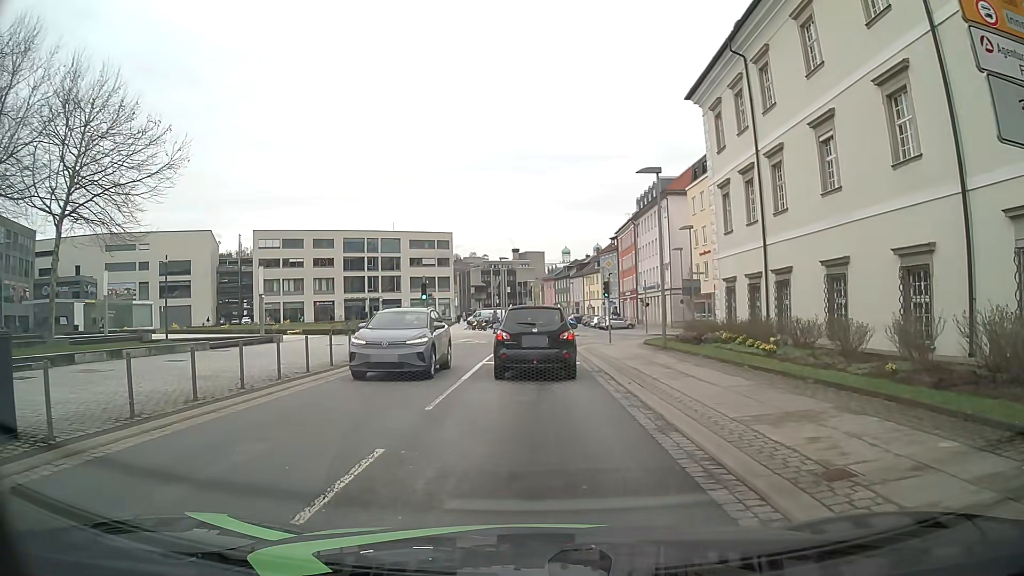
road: tertiary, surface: asphalt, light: Day
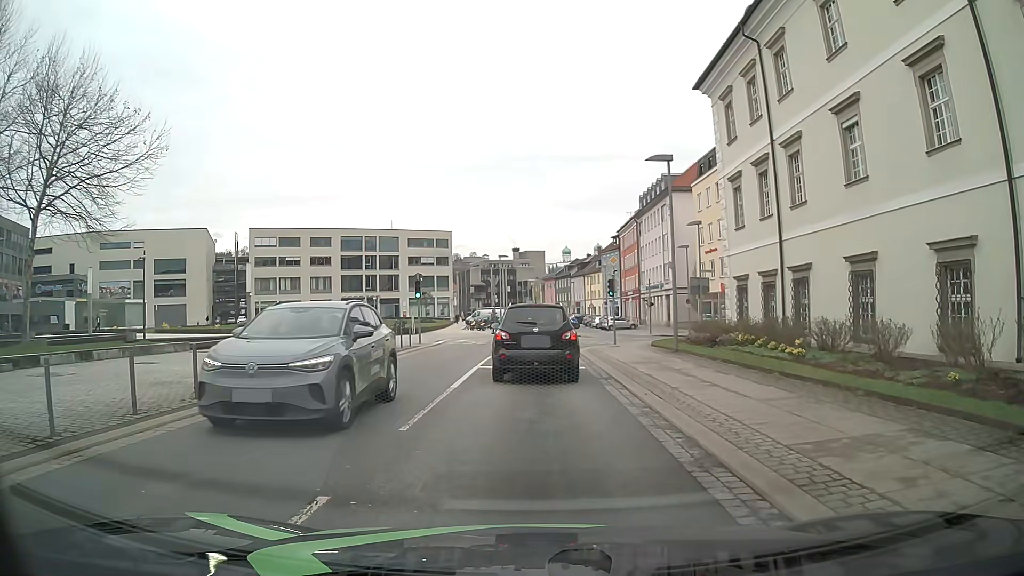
(0.0, +2.0) m; -1°
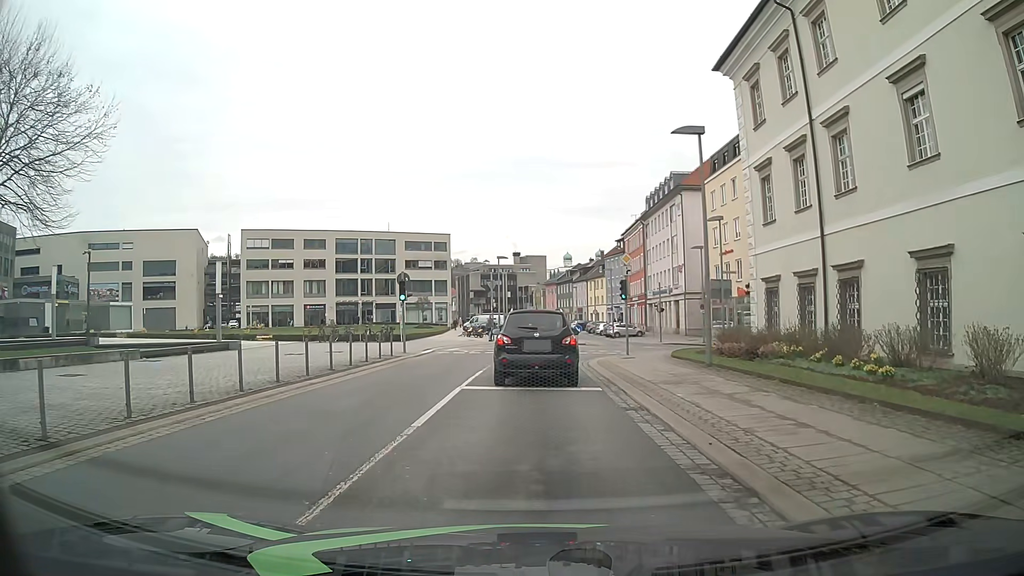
(0.0, +4.3) m; +1°
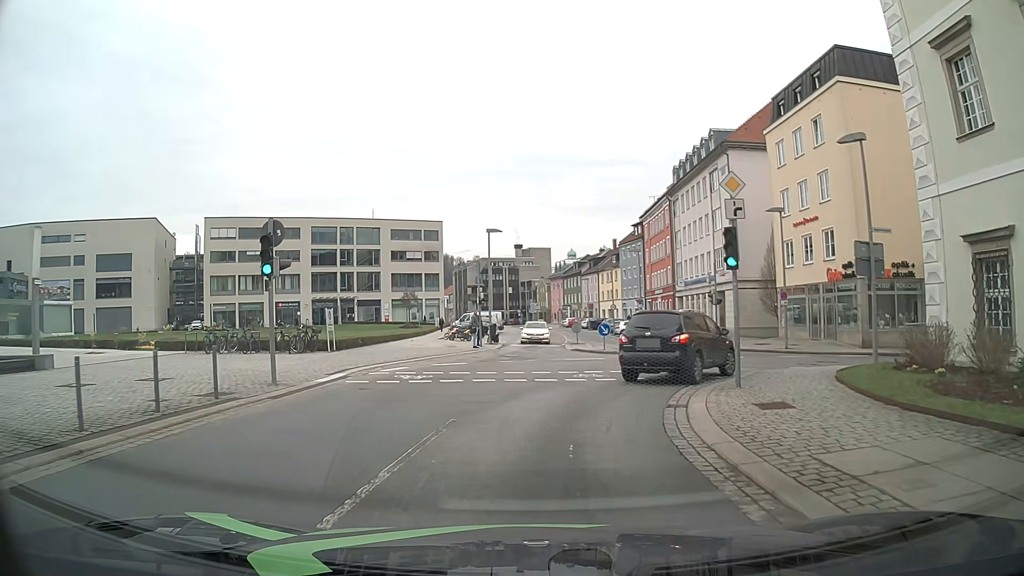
(0.0, +15.8) m; -1°
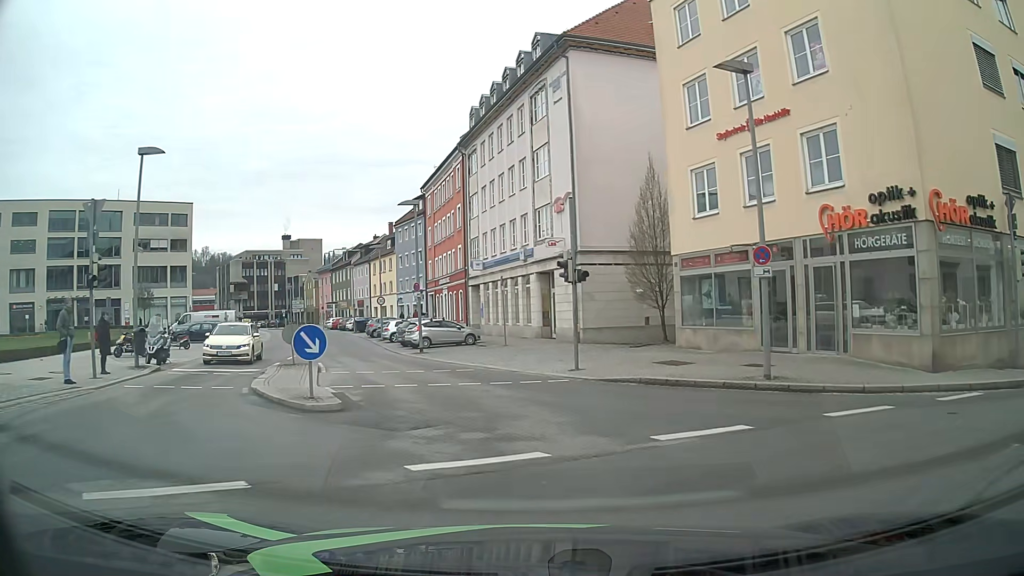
(+2.8, +19.7) m; +19°
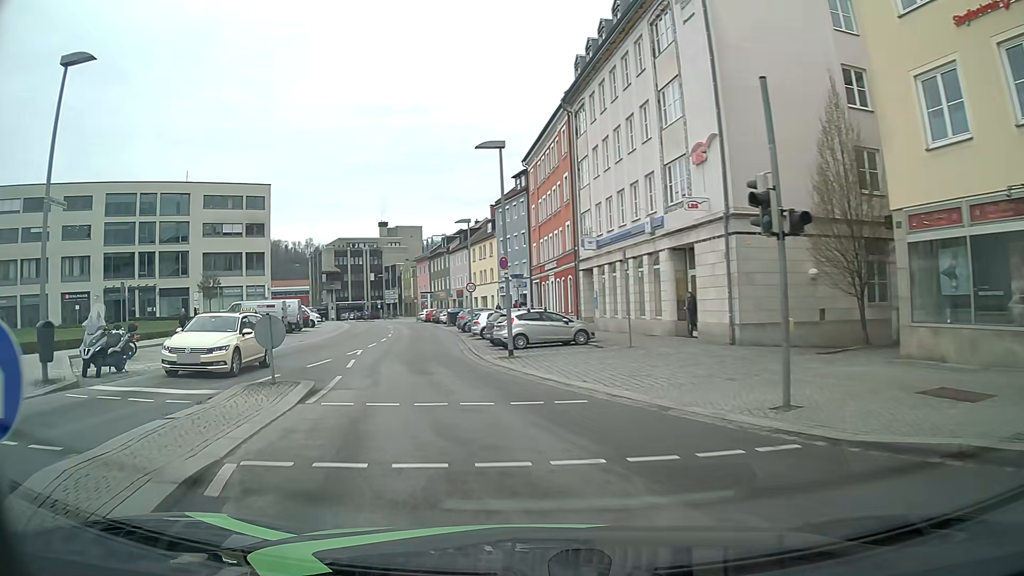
(-0.5, +9.0) m; -10°
